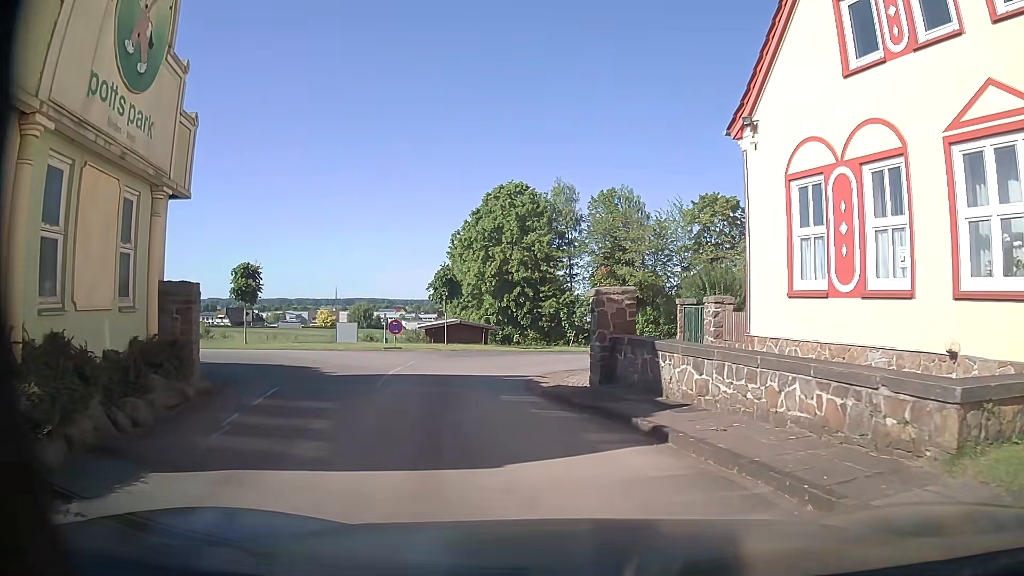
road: service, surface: asphalt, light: Day
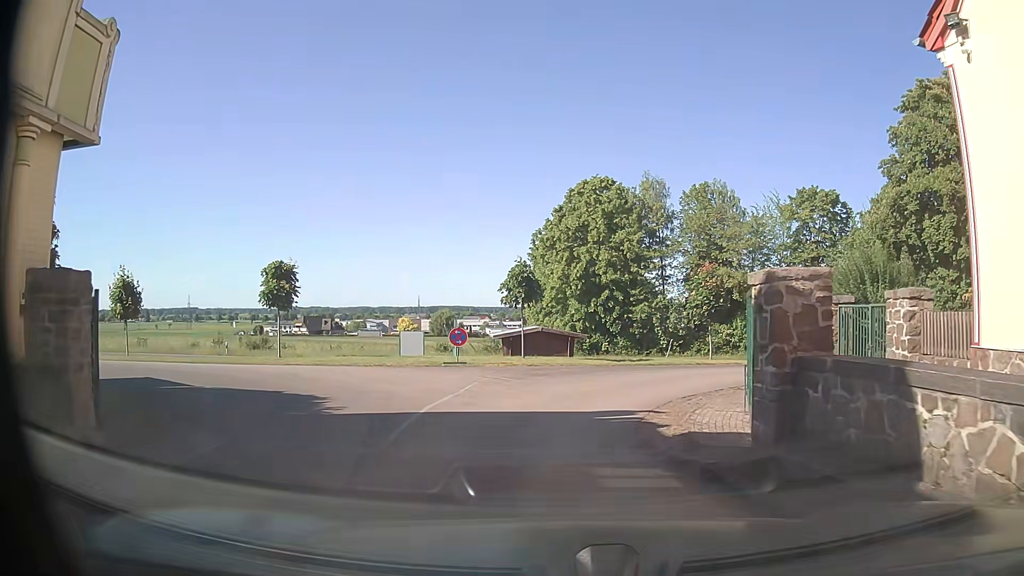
(-0.2, +5.2) m; -6°
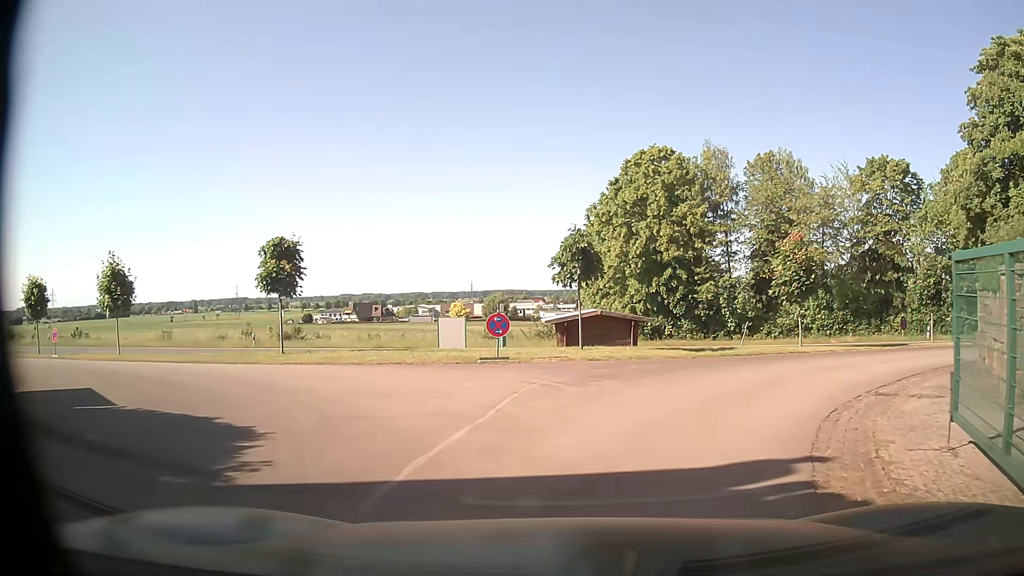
(-0.2, +4.6) m; -5°
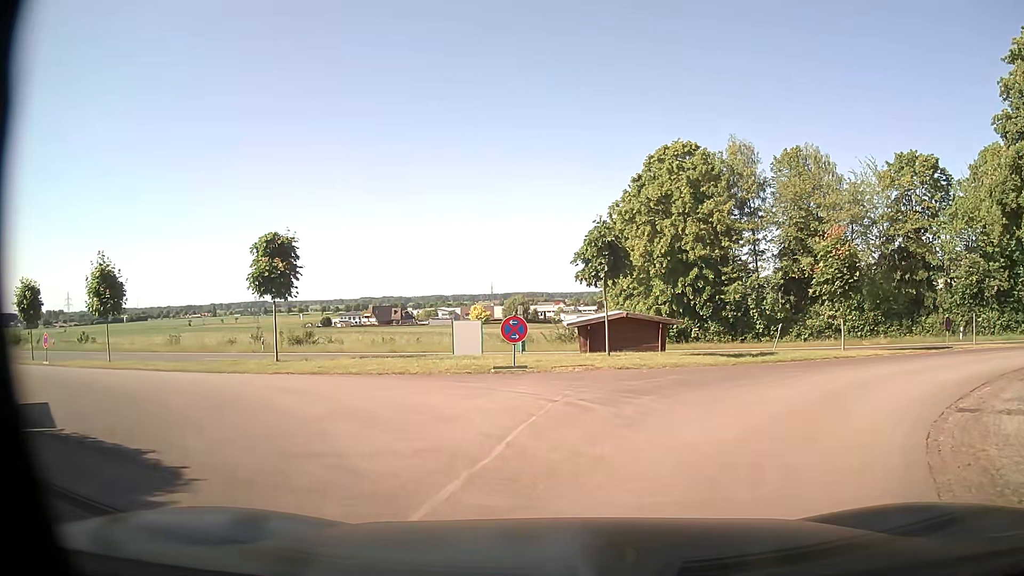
(0.0, +2.0) m; -2°
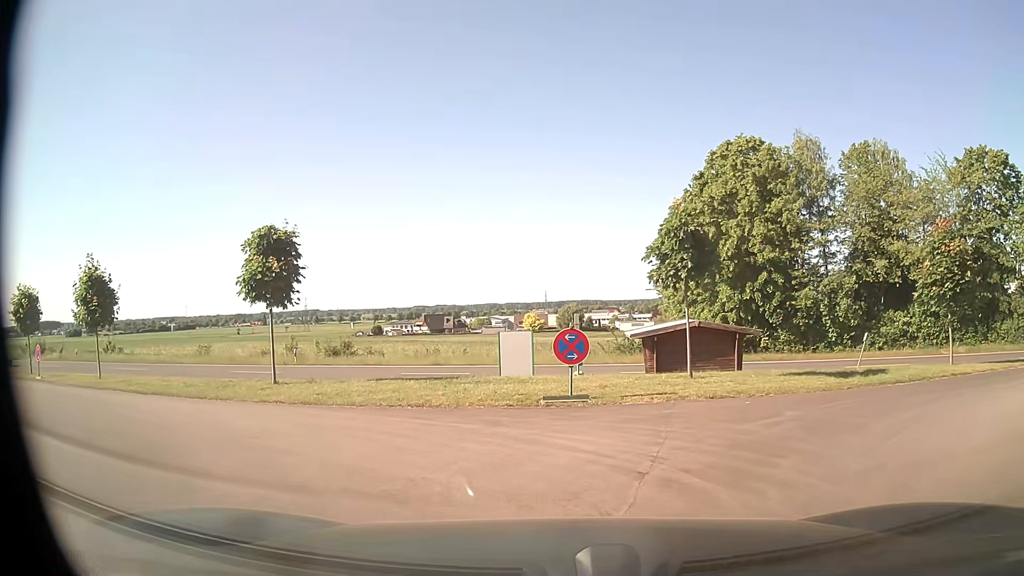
(-0.1, +3.8) m; -4°
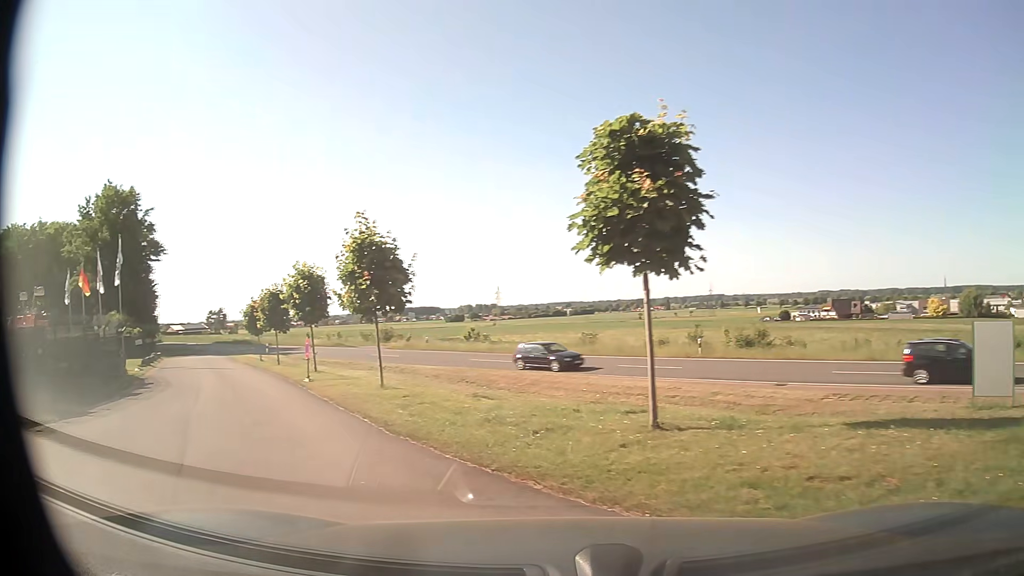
(-1.8, +7.8) m; -33°
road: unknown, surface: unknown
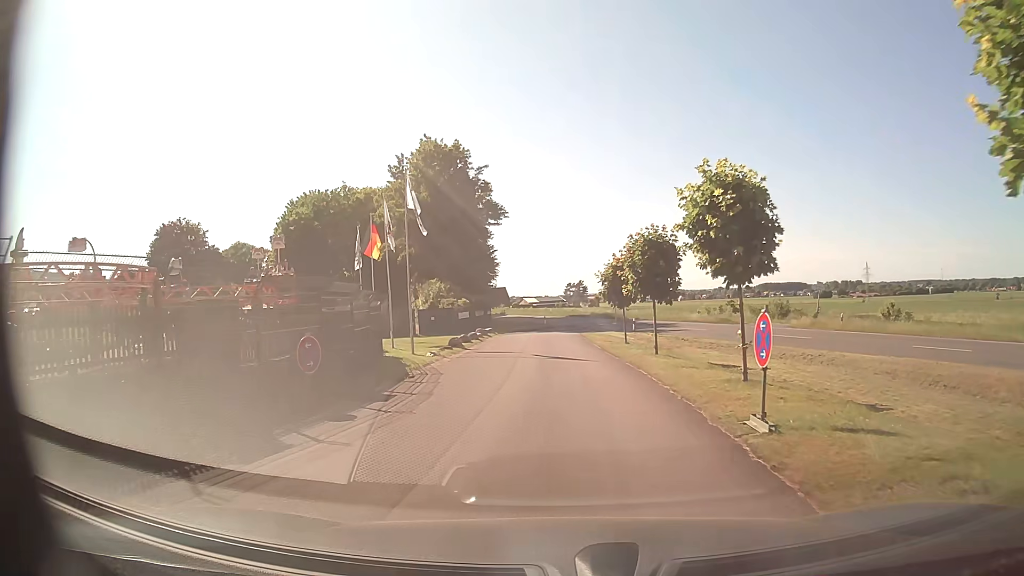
(-4.9, +11.8) m; -33°
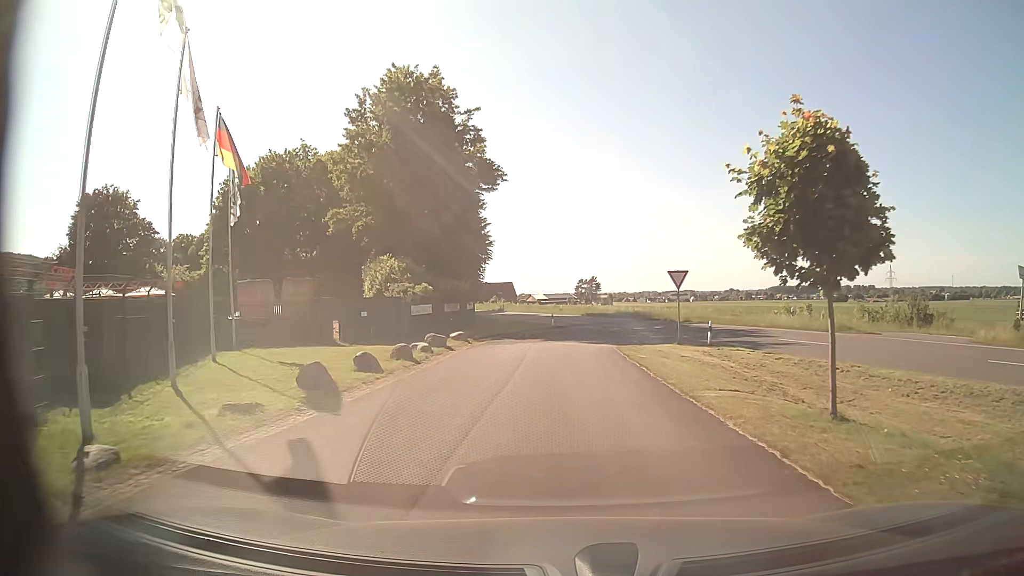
(-0.3, +22.0) m; -1°
(0, +10) (0, +20) (+1, +30) (+7, +37) (+7, +47) (+3, +56) (0, +65) (-4, +75) (-8, +84) (-12, +93) m
